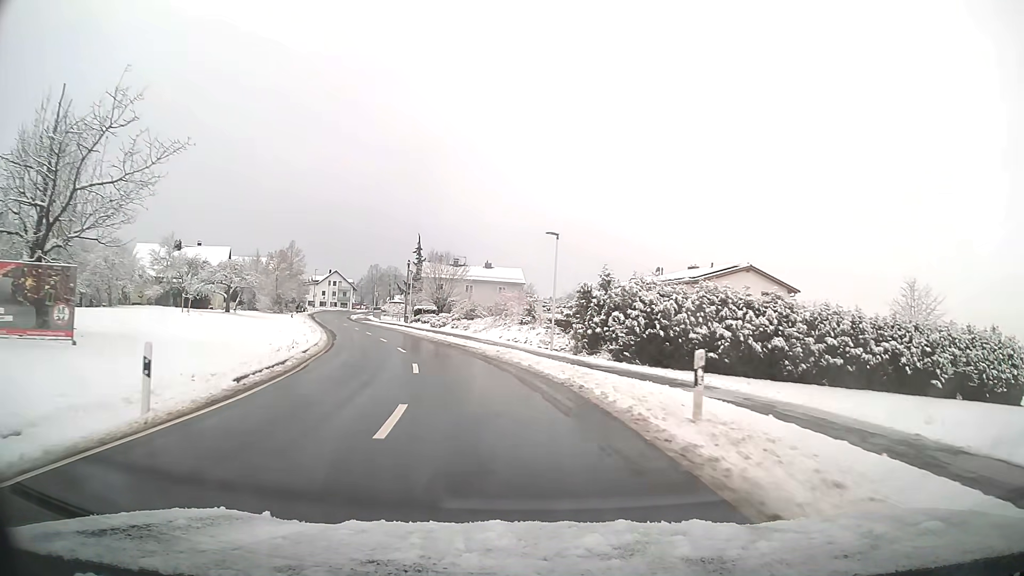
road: tertiary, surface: asphalt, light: Day
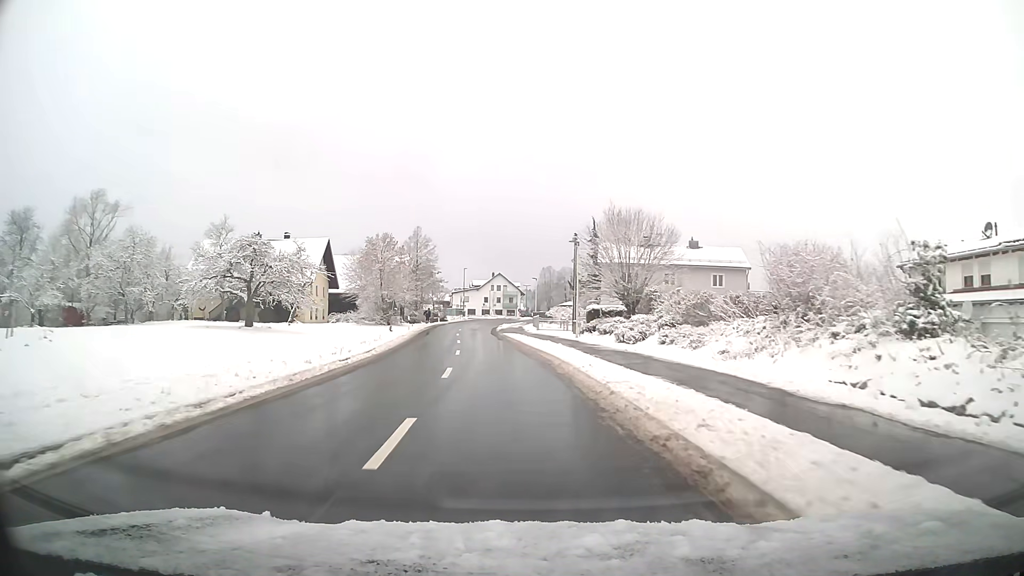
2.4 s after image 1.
(-3.9, +28.7) m; -14°
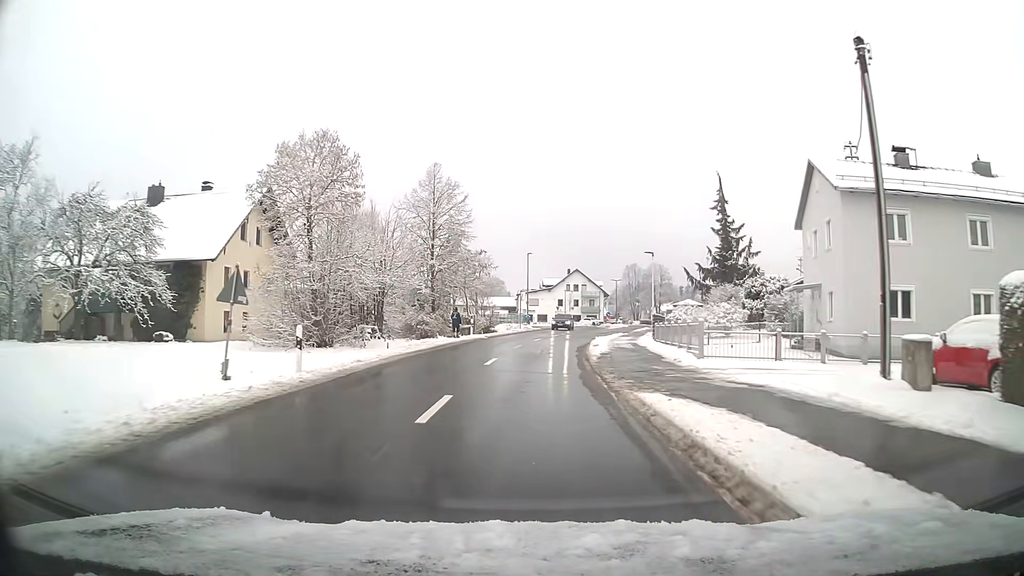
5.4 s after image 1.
(-2.2, +35.9) m; -5°
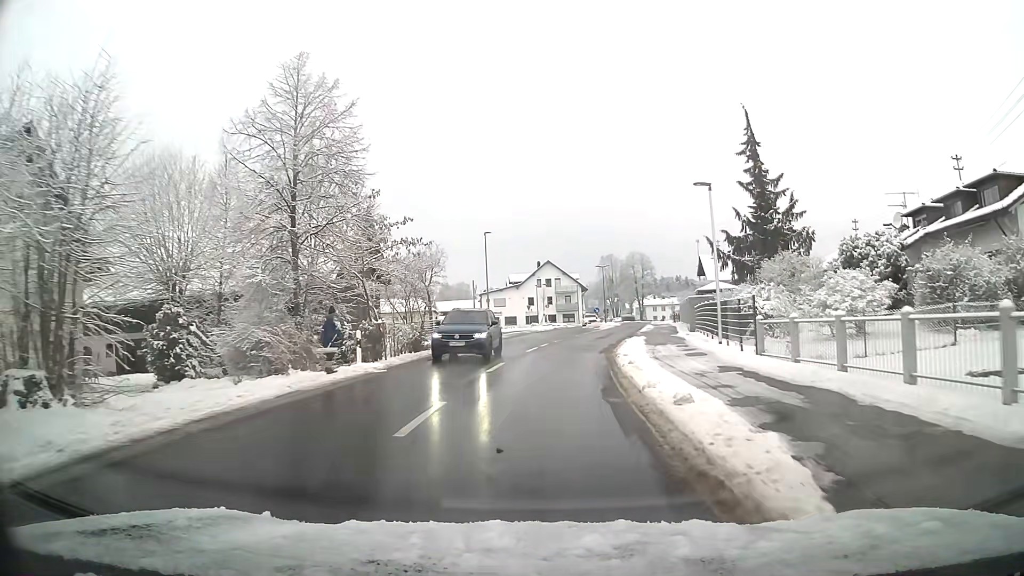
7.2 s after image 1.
(+0.5, +20.8) m; +3°
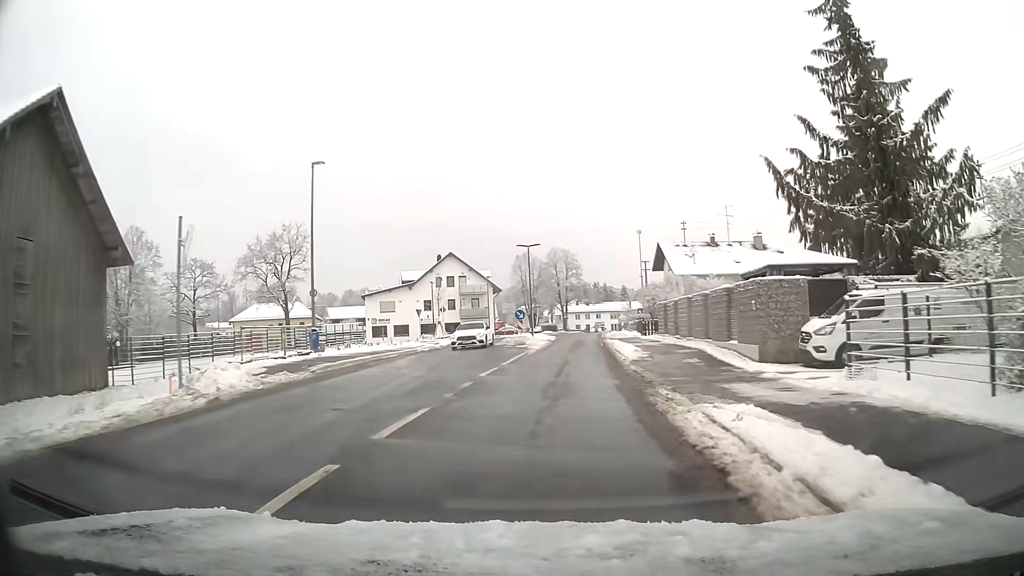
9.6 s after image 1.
(+1.6, +26.9) m; +7°
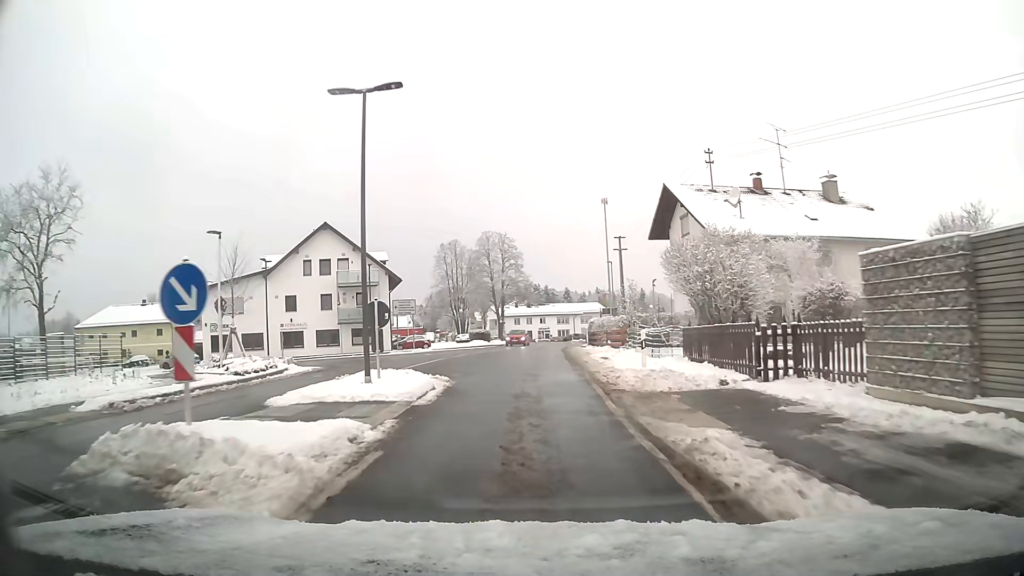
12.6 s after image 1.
(+1.6, +31.8) m; +4°
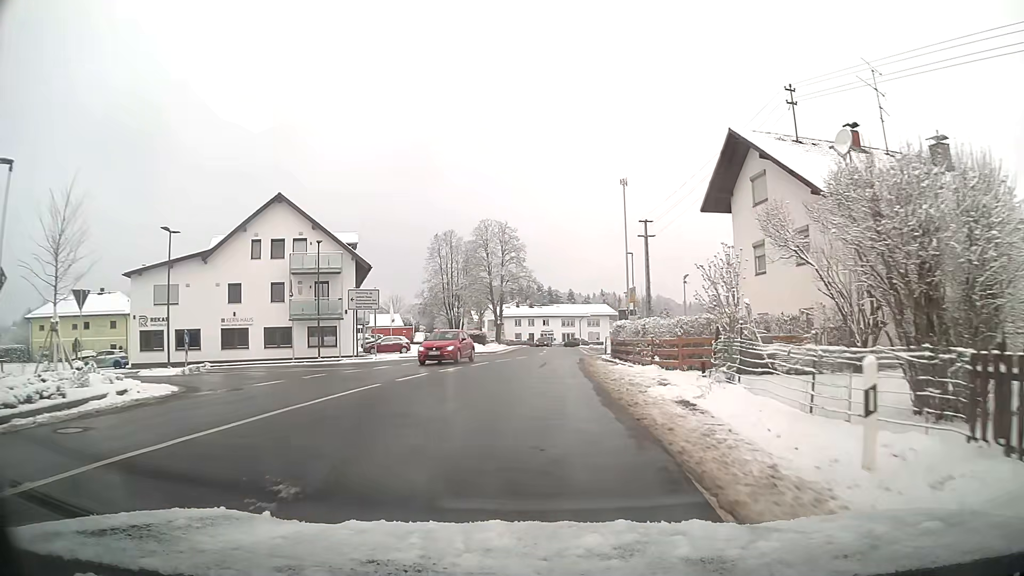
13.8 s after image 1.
(-0.1, +12.6) m; 0°
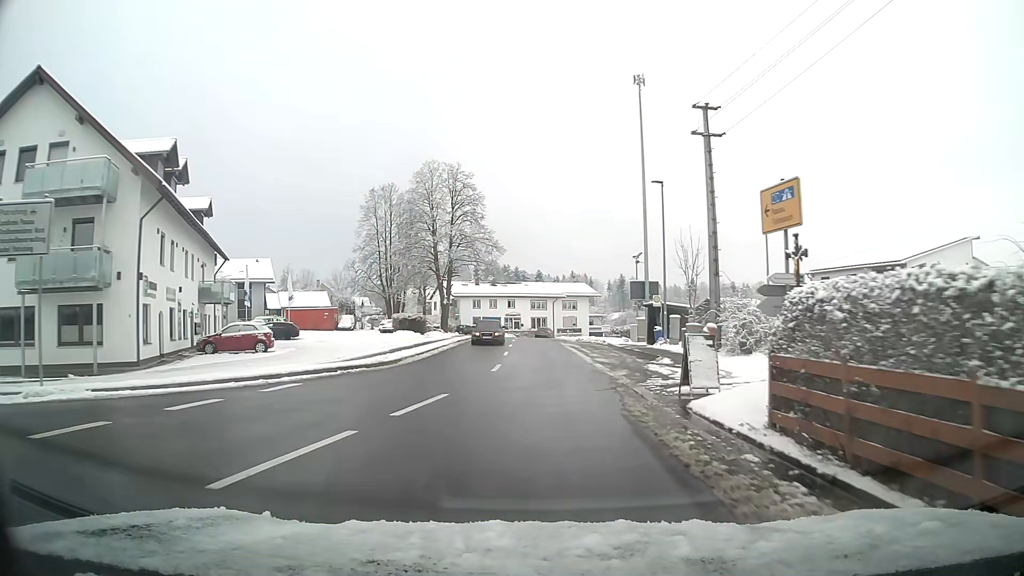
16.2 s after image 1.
(+0.7, +25.4) m; +3°
(0, +10) (0, +20) (0, +30) (0, +40) (0, +50) (0, +60) (0, +70) (+2, +80) (+5, +89) (+9, +98) m
